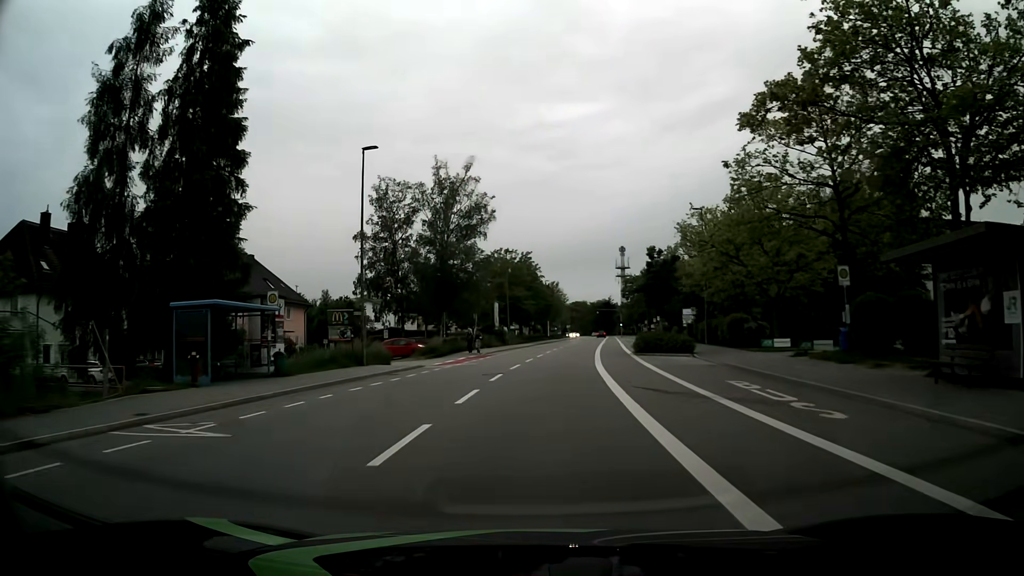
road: tertiary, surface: asphalt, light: Day
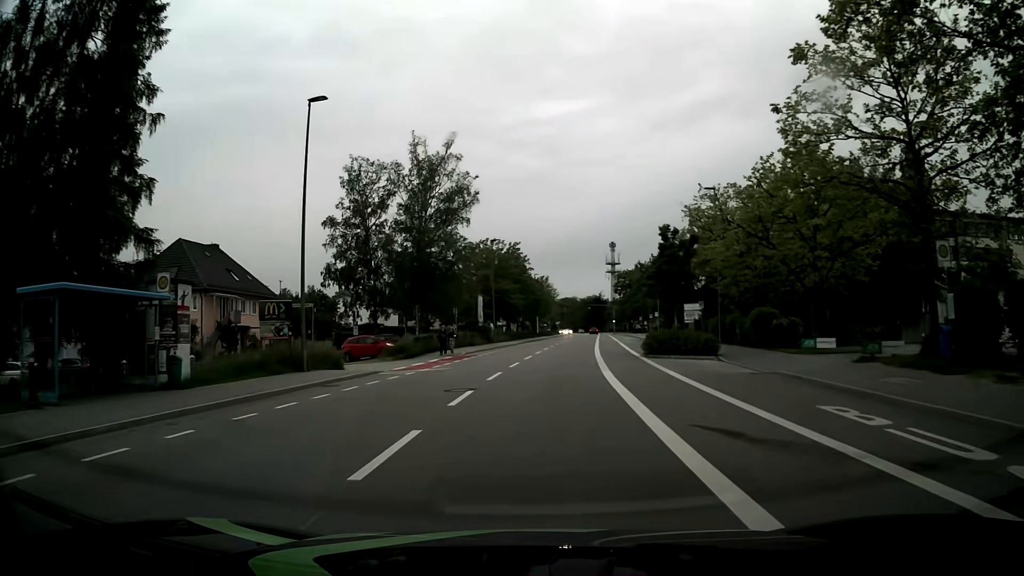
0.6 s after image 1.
(+0.1, +6.8) m; +2°
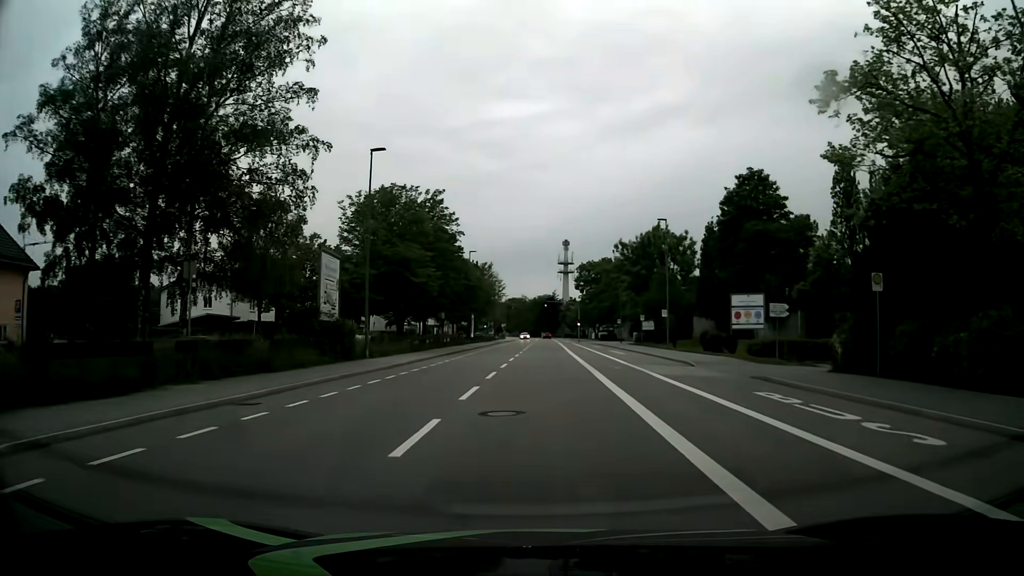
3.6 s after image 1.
(+1.4, +34.7) m; +4°
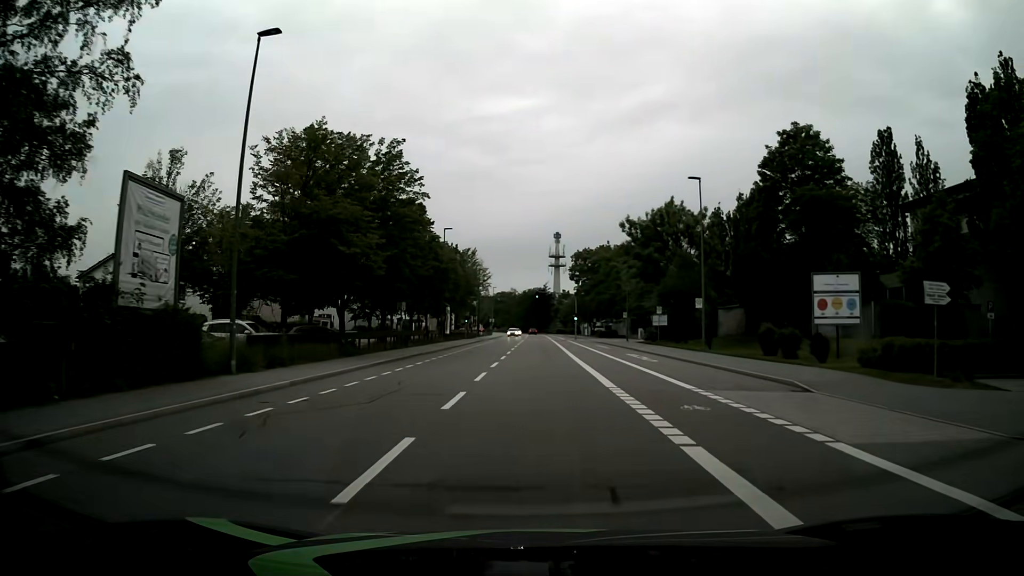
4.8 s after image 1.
(+0.1, +14.0) m; 0°
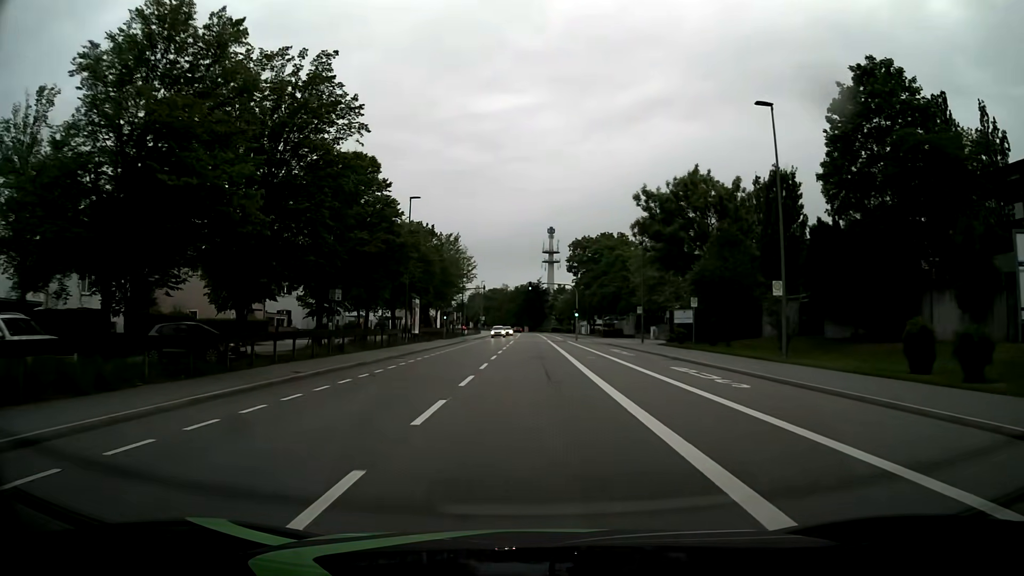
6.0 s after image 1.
(+0.2, +14.1) m; +1°
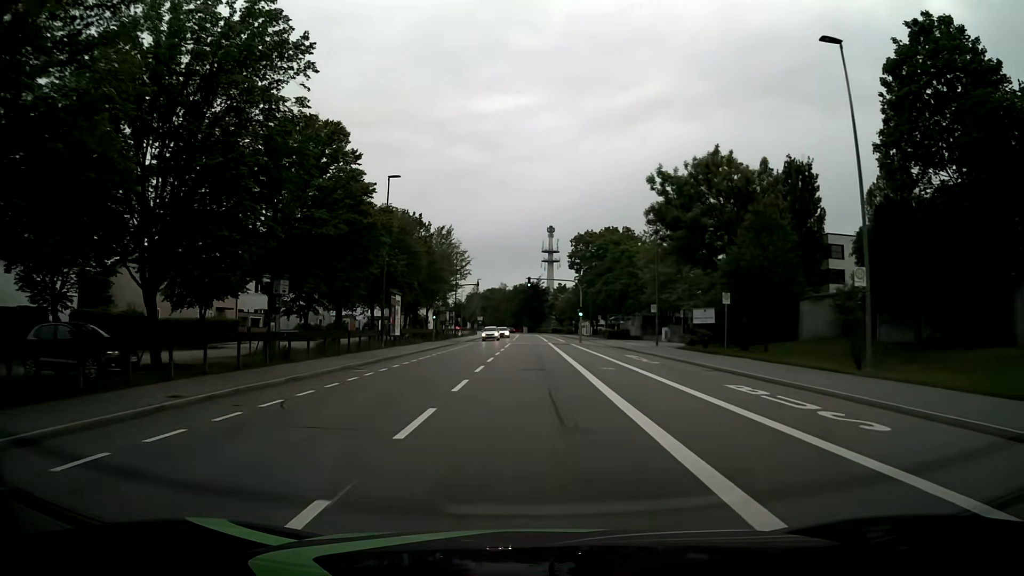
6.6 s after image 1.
(0.0, +7.1) m; 0°
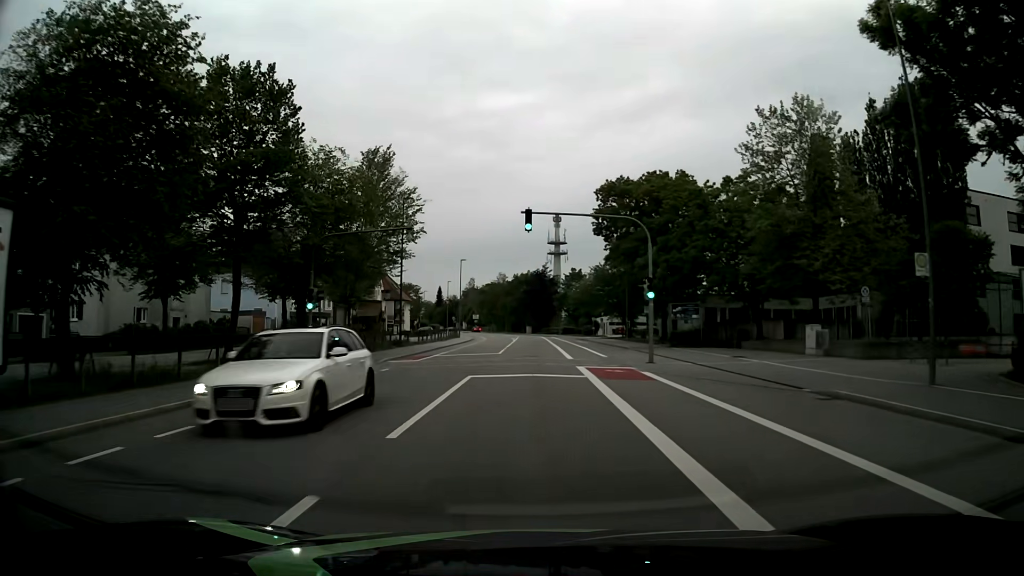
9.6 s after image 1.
(0.0, +36.0) m; -1°
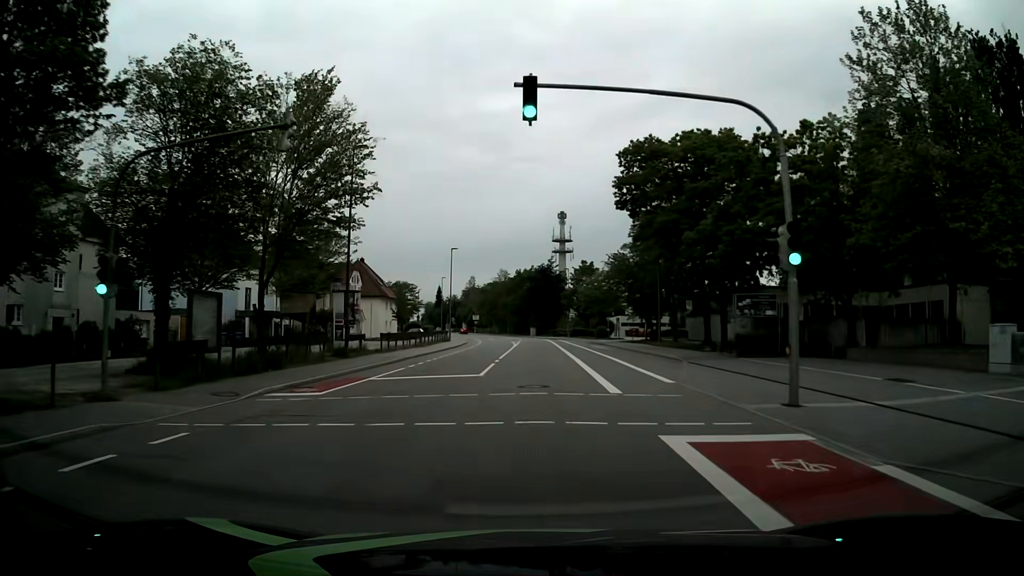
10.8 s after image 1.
(0.0, +14.6) m; 0°
(0, +10) (0, +20) (0, +30) (0, +40) (0, +50) (0, +60) (0, +70) (0, +80) (-1, +90) (-2, +100) m
